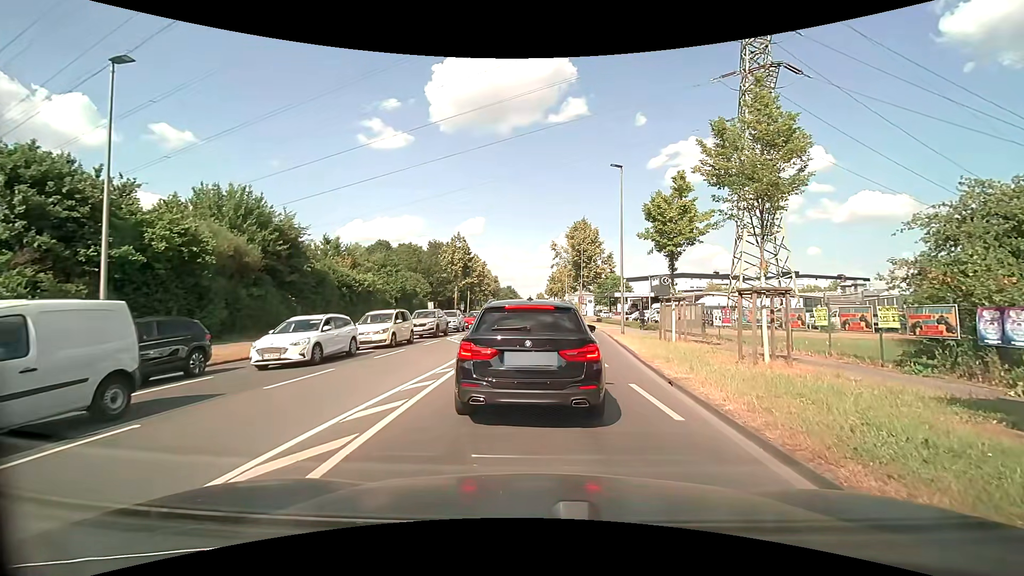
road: secondary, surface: asphalt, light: Day
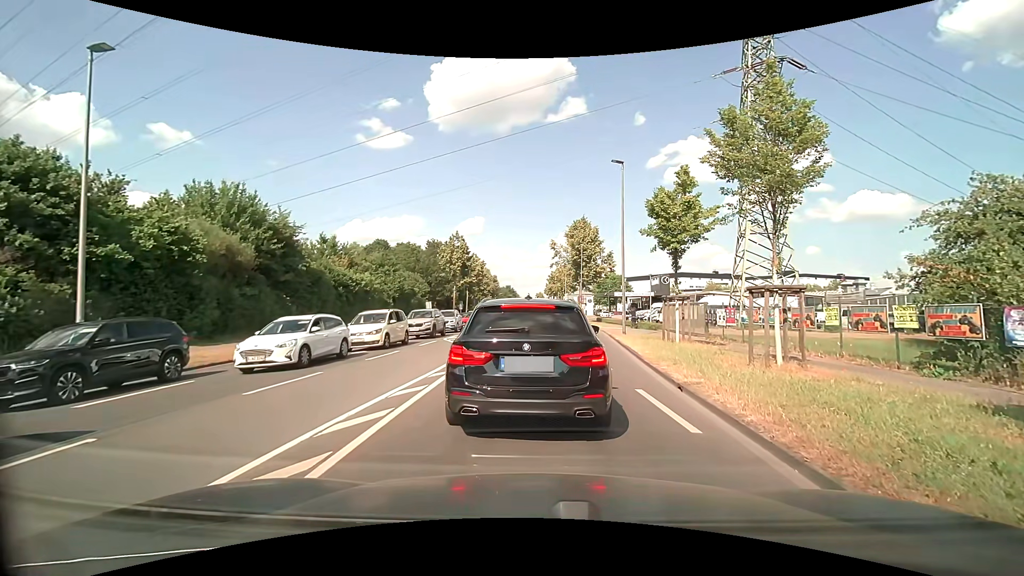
(0.0, +0.6) m; 0°
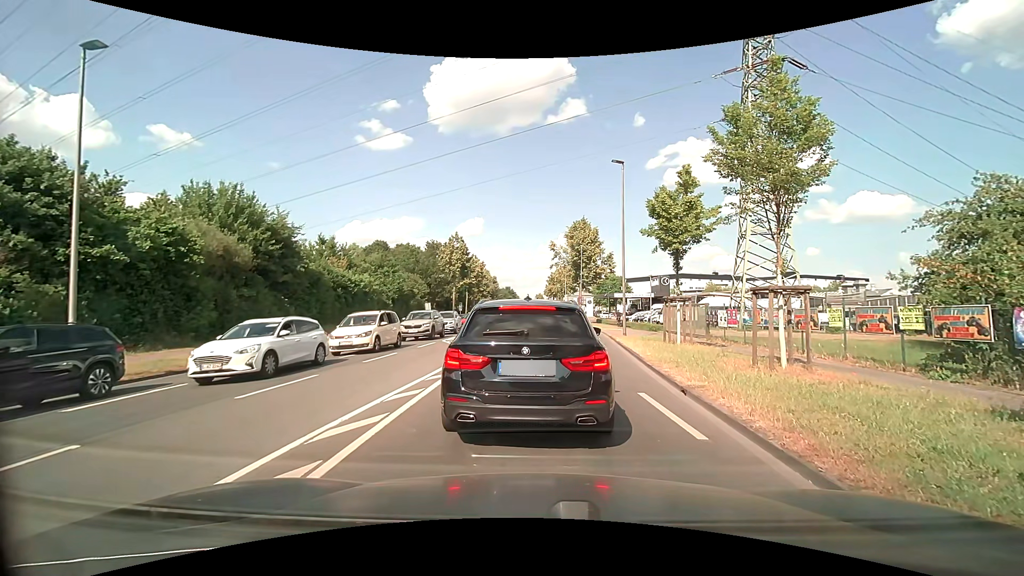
(0.0, +0.3) m; 0°
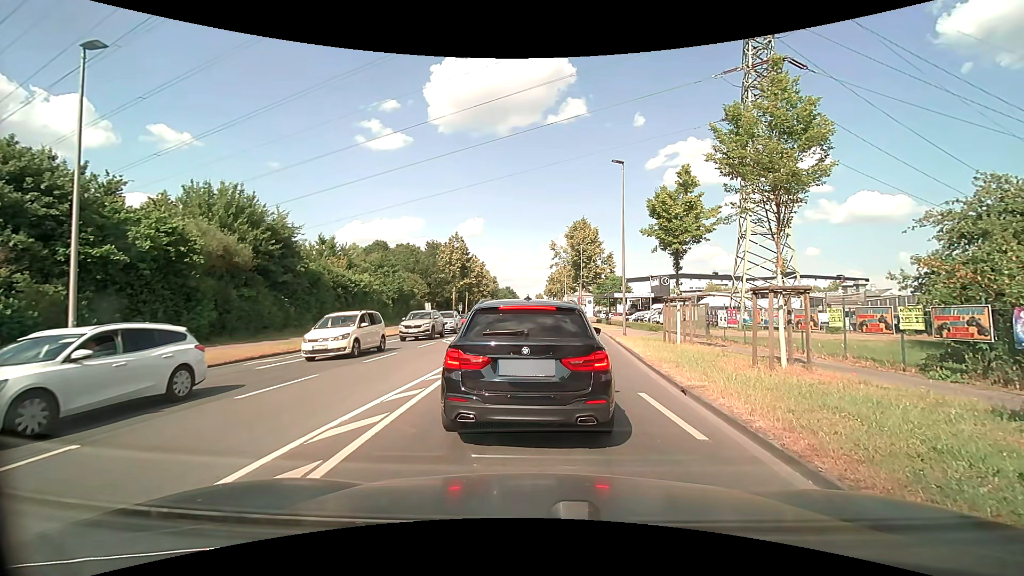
(0.0, 0.0) m; 0°
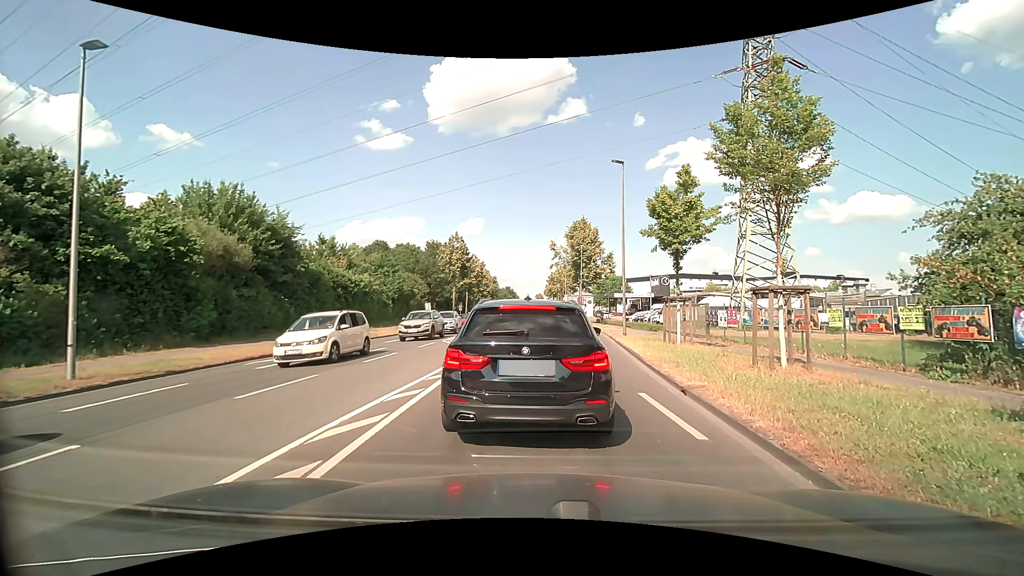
(0.0, 0.0) m; 0°
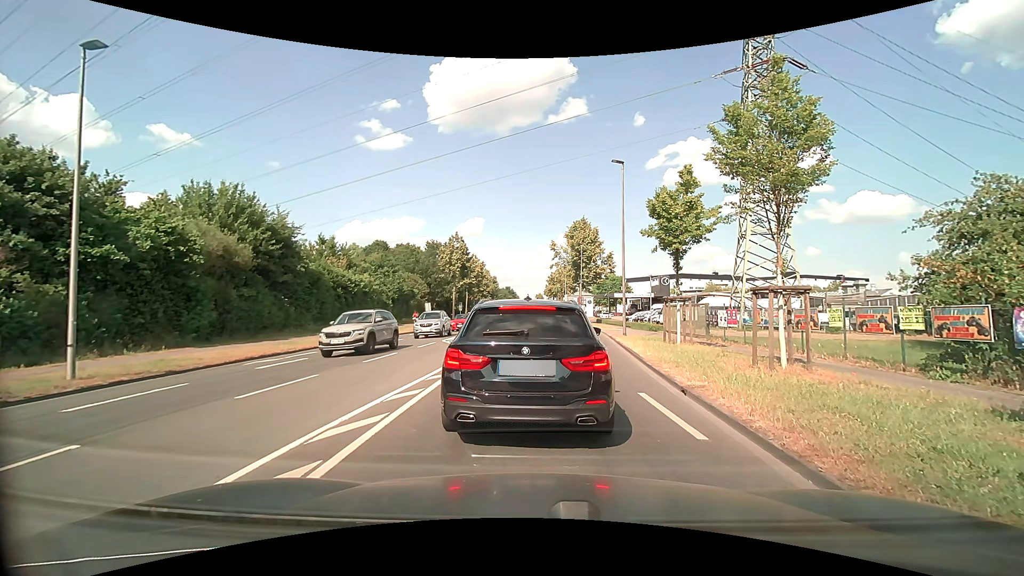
(0.0, 0.0) m; 0°
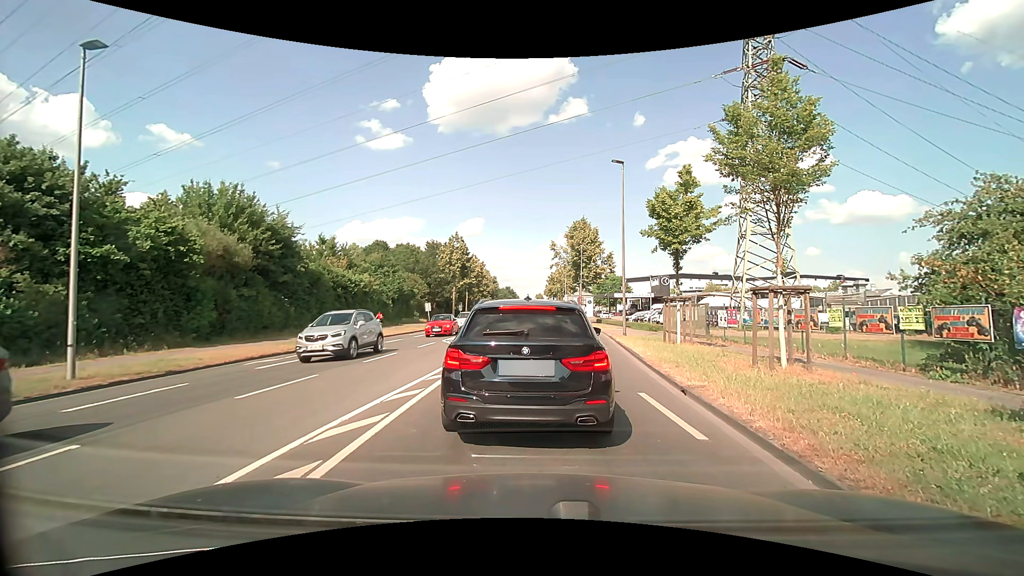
(0.0, 0.0) m; 0°
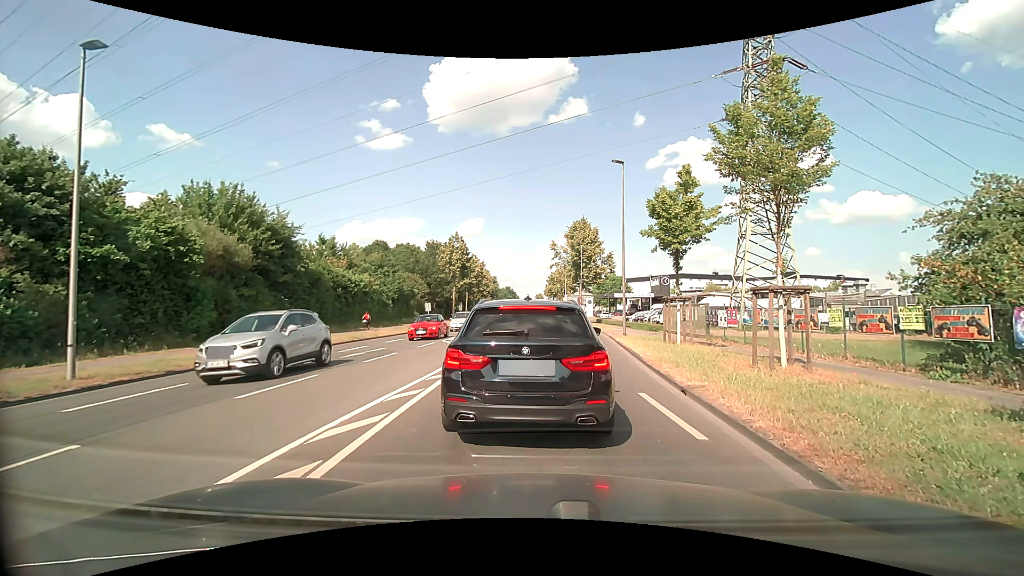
(0.0, 0.0) m; 0°
